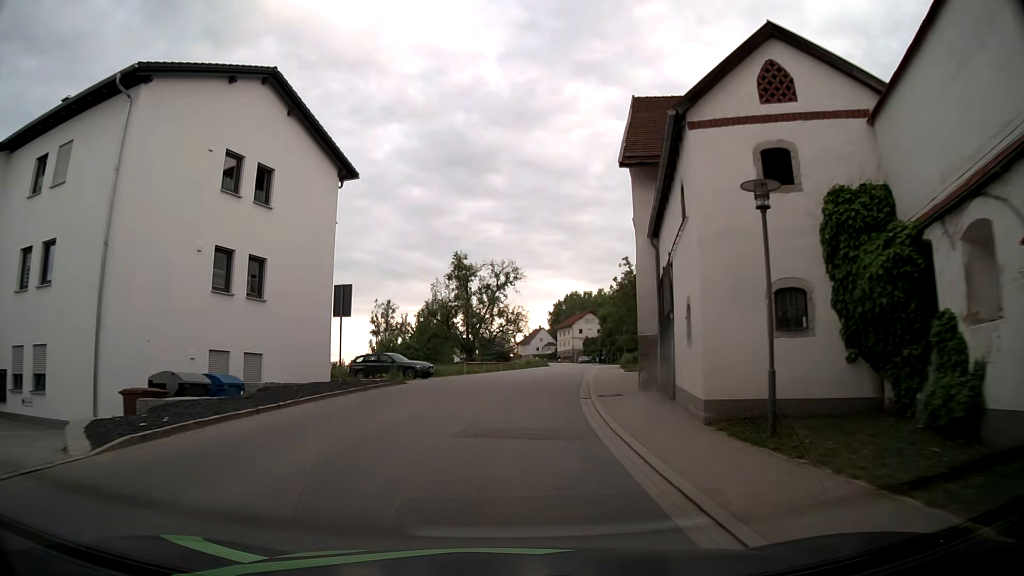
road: tertiary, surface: asphalt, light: Day
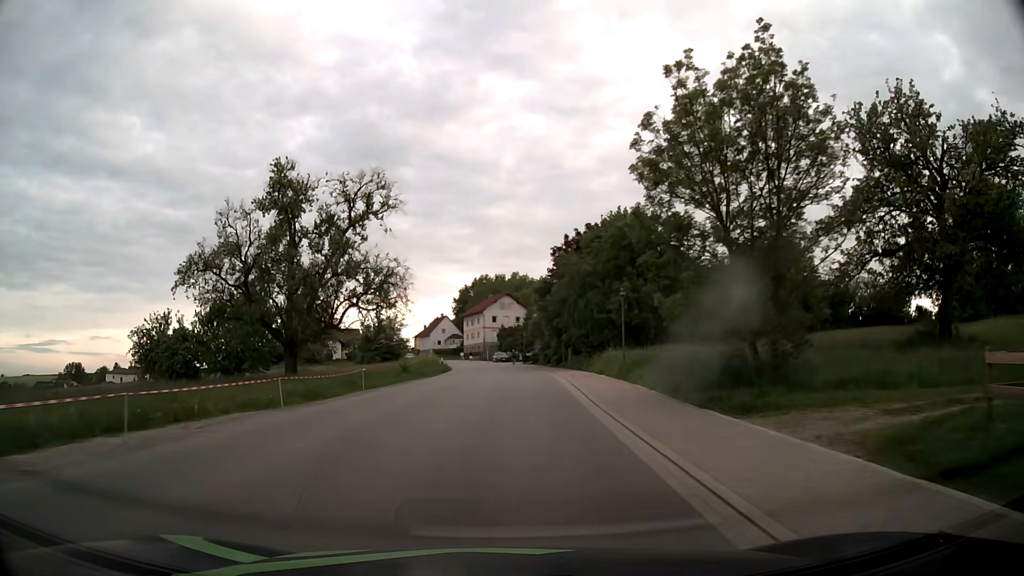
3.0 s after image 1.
(+2.7, +38.3) m; +7°
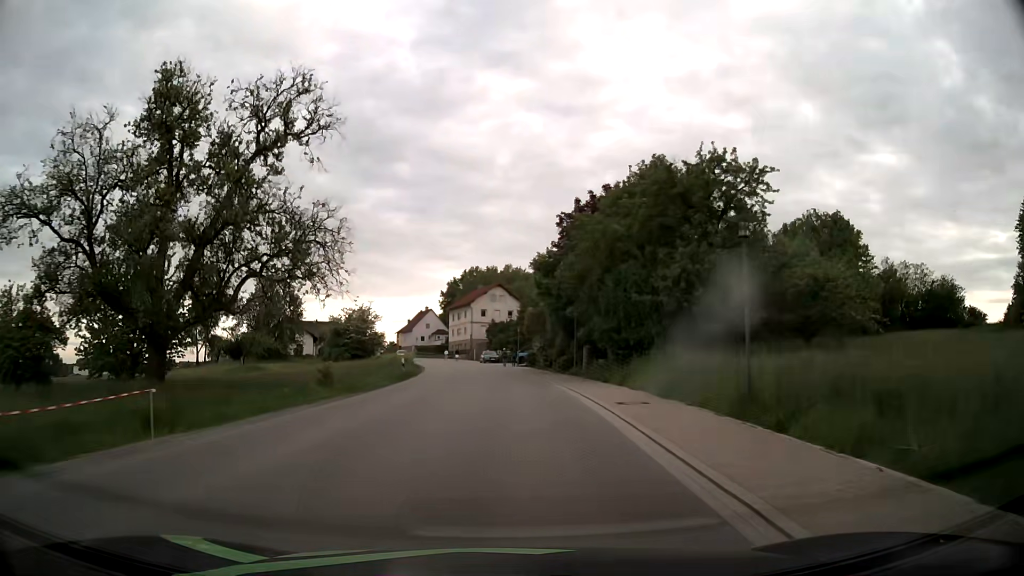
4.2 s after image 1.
(+0.3, +15.3) m; +1°
(0, +10) (0, +20) (0, +30) (0, +40) (-1, +50) (-2, +60) (-3, +70) (-5, +80) (-8, +89) (-10, +99) m
